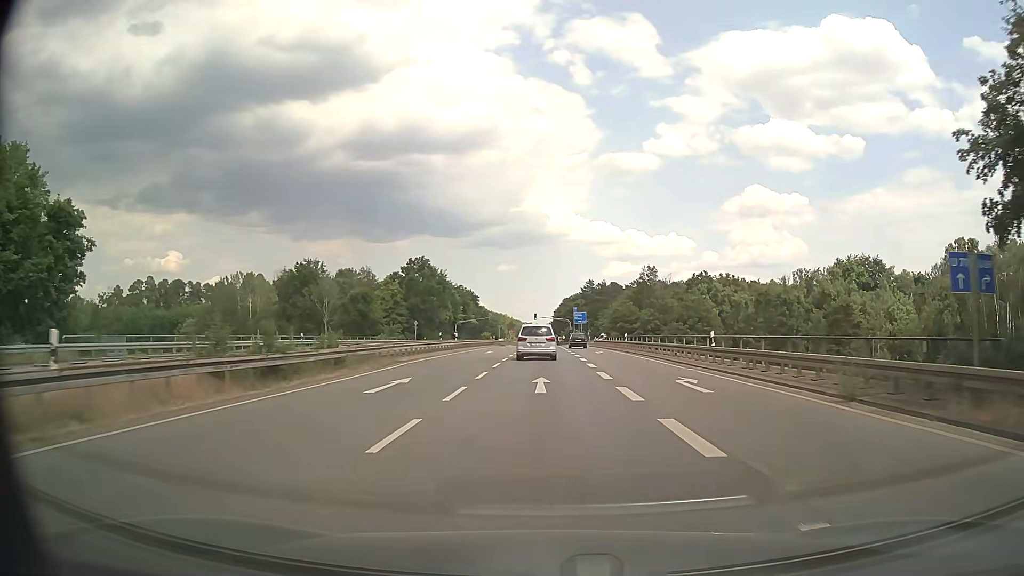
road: secondary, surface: asphalt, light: Day
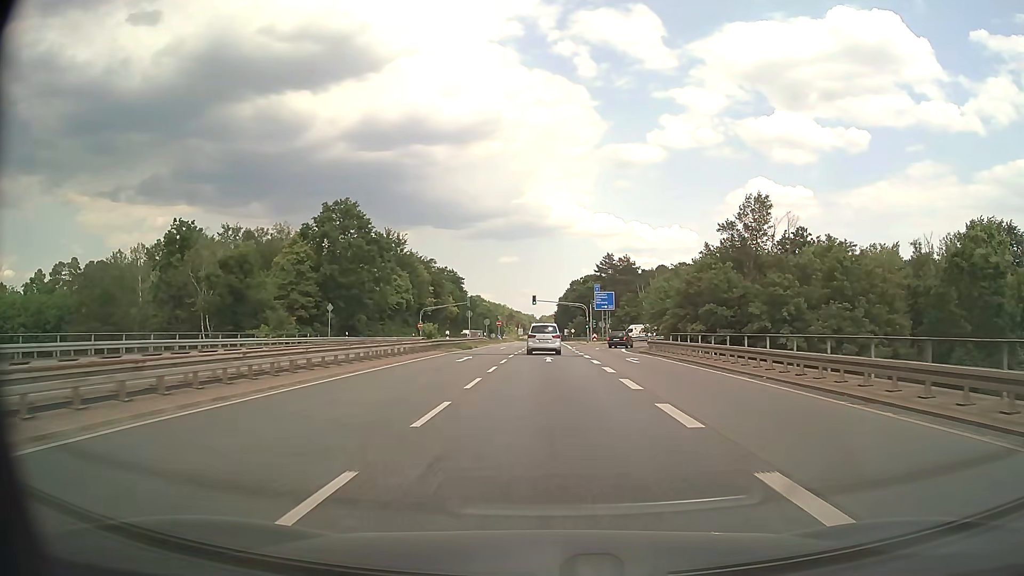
(-0.2, +46.2) m; 0°
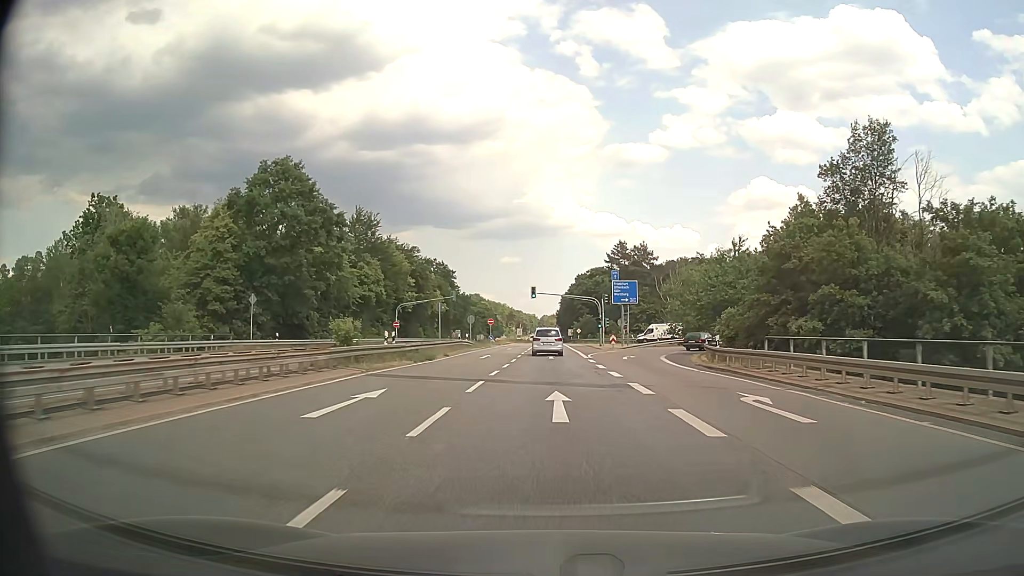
(0.0, +18.6) m; 0°
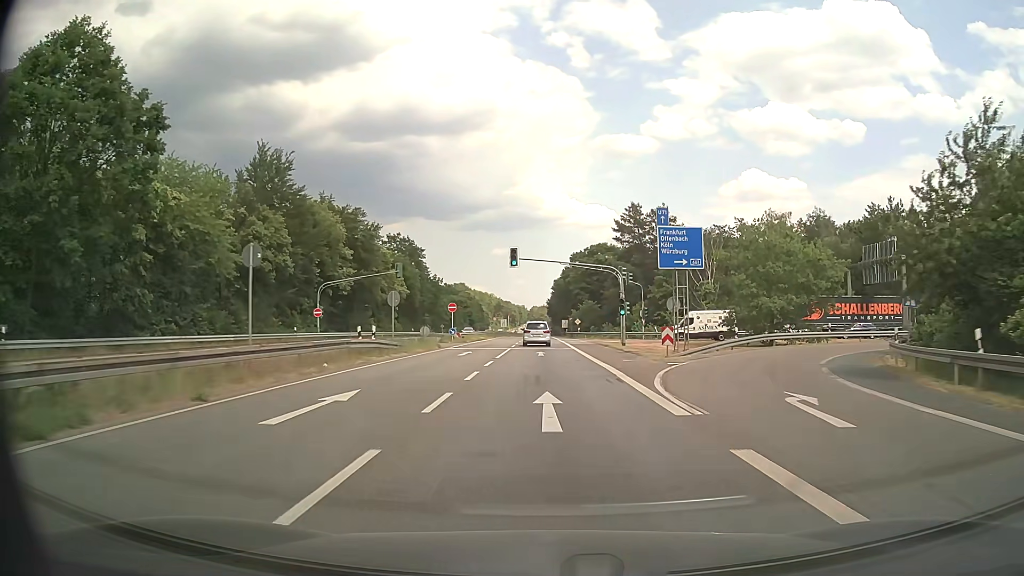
(+0.2, +28.2) m; +1°
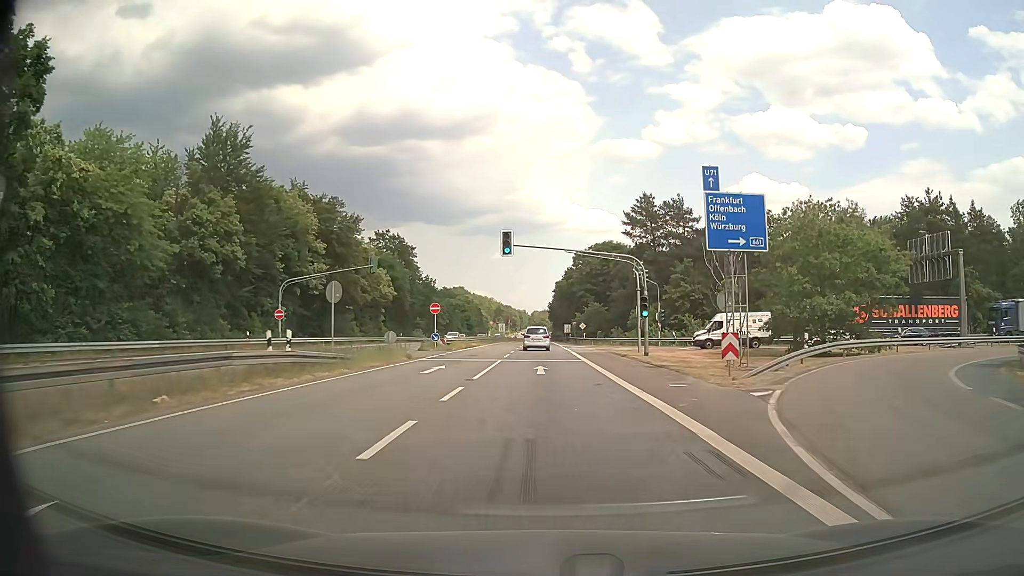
(0.0, +9.5) m; 0°
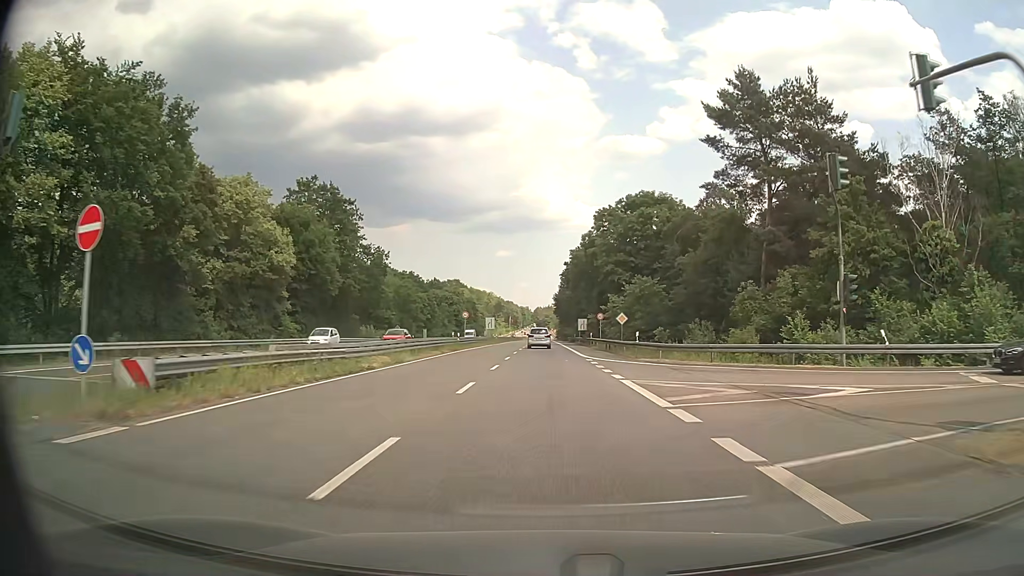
(-0.3, +38.5) m; 0°
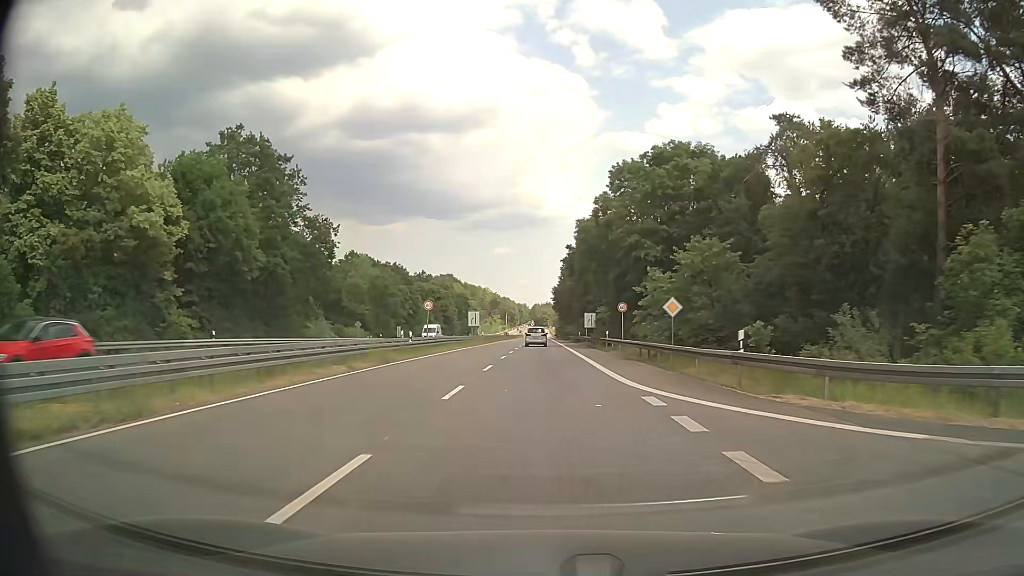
(+0.1, +19.2) m; 0°
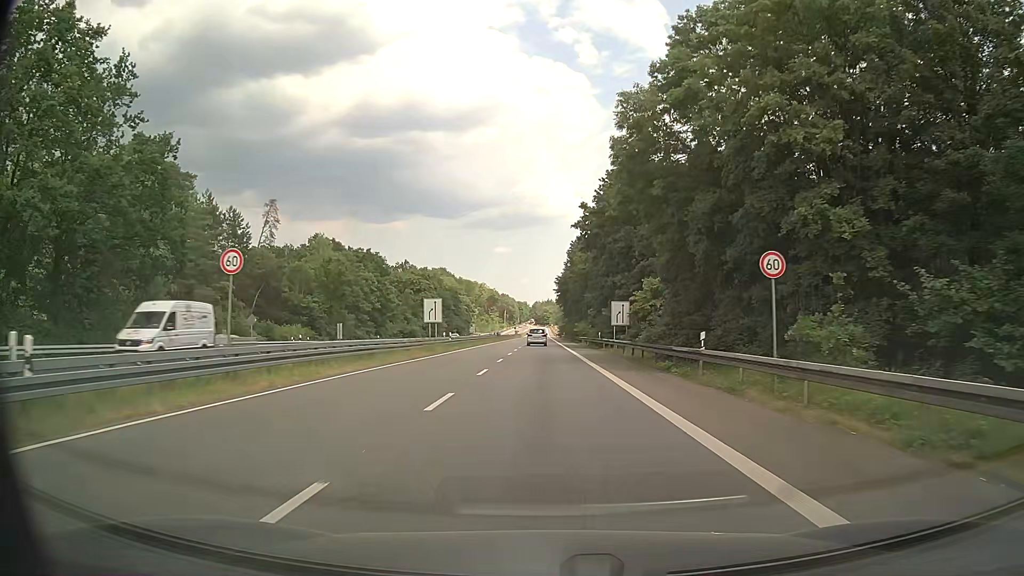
(-0.1, +28.8) m; 0°
(0, +10) (0, +20) (0, +30) (0, +40) (0, +50) (0, +60) (0, +70) (0, +80) (0, +90) (0, +100) m
